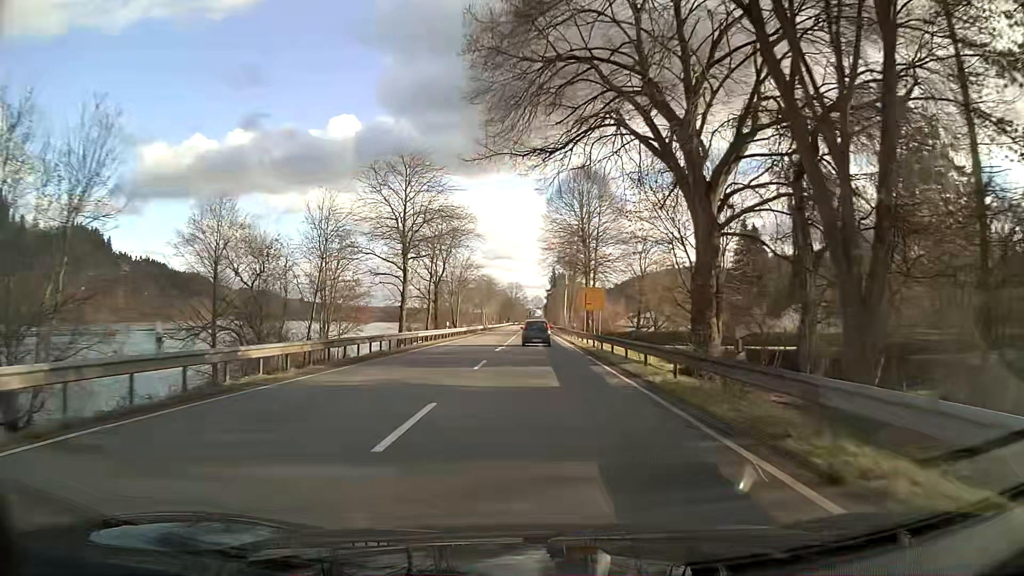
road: primary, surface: asphalt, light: Day
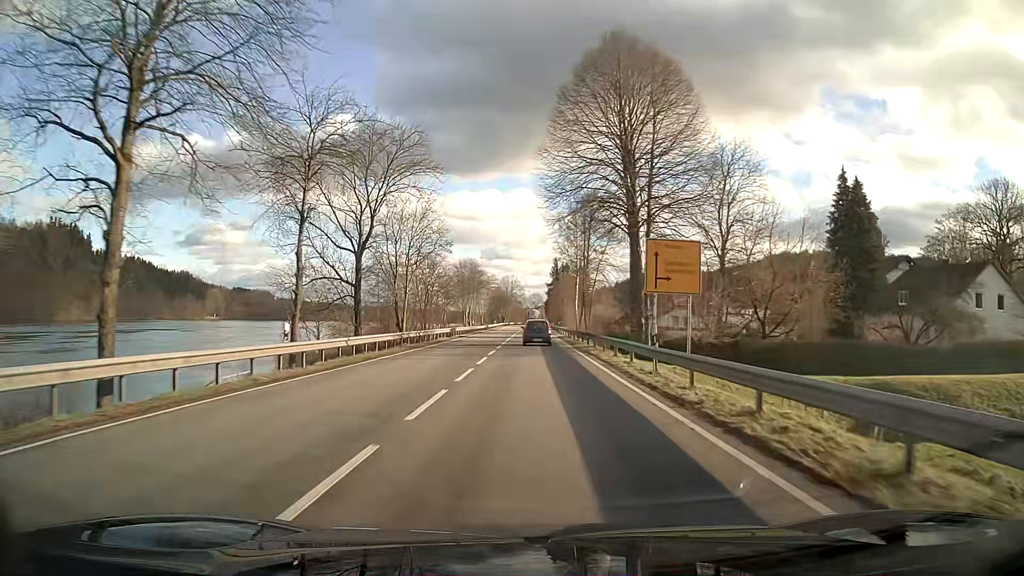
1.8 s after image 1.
(0.0, +34.5) m; 0°
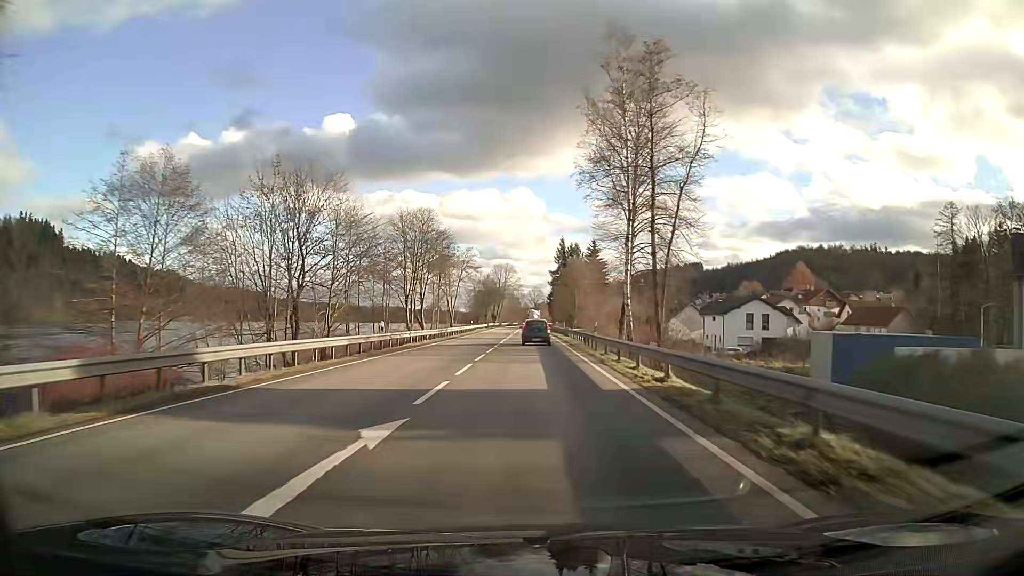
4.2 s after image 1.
(+0.1, +46.6) m; 0°
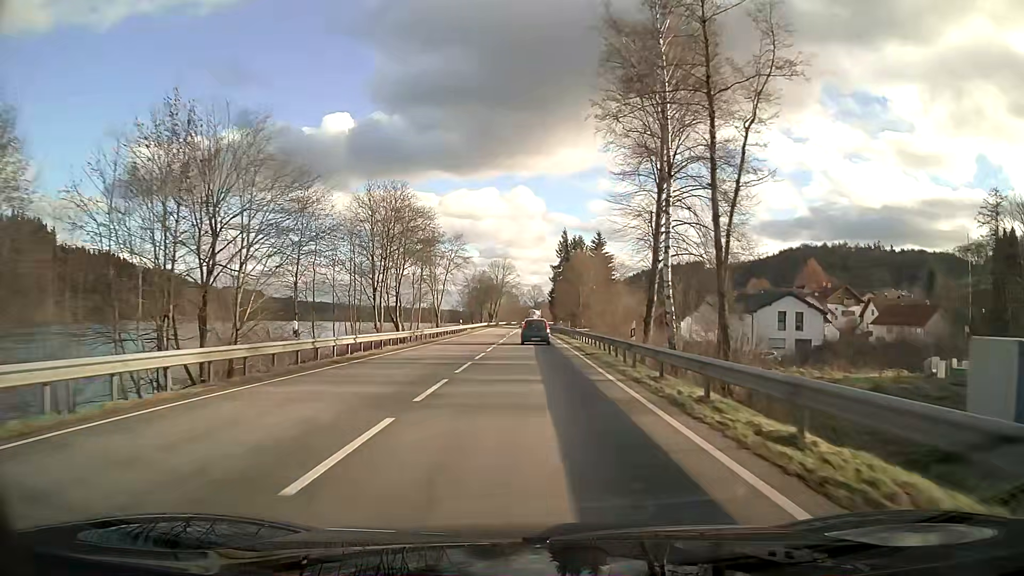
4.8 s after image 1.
(0.0, +11.7) m; 0°
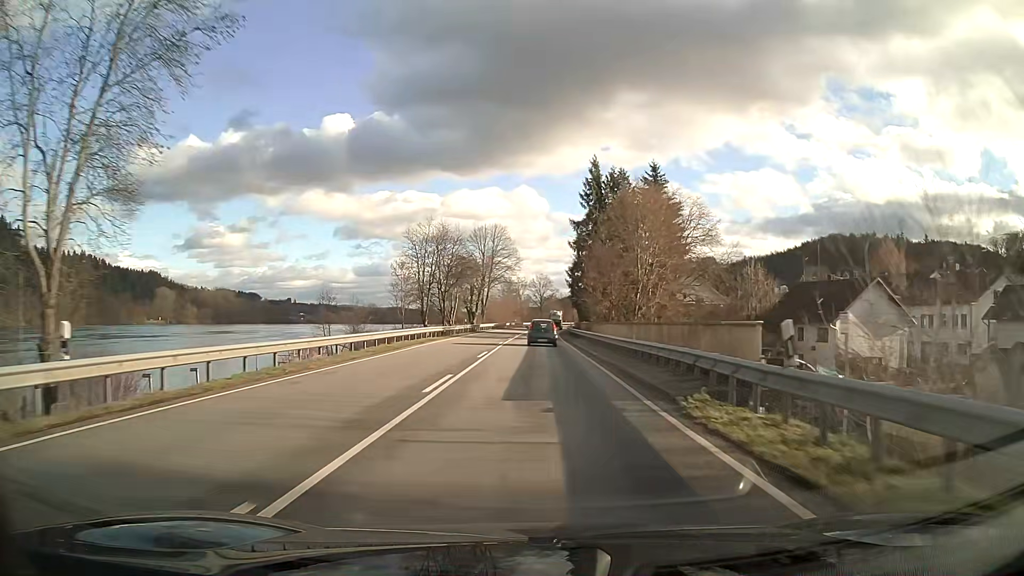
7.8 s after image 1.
(-0.2, +58.8) m; 0°
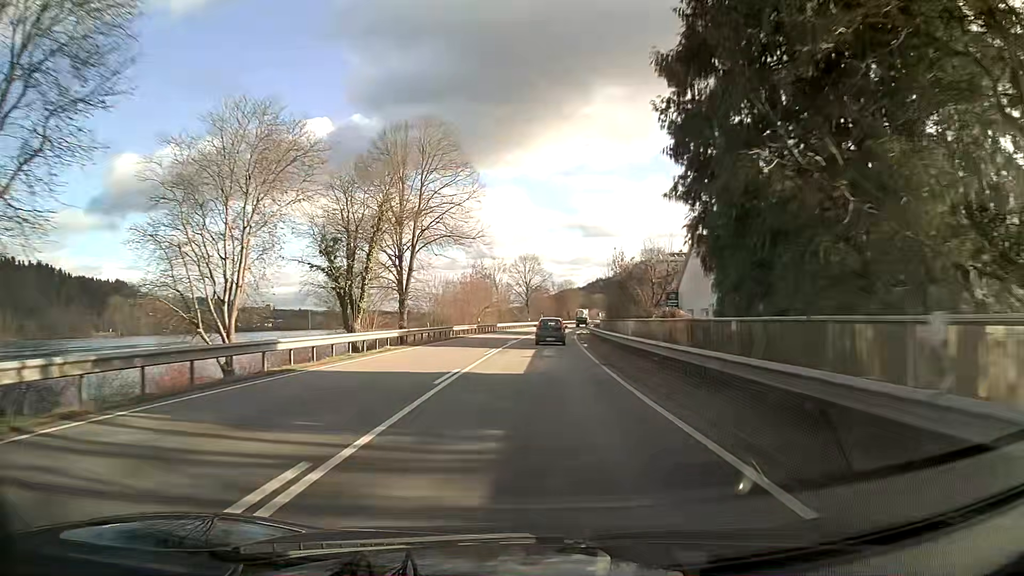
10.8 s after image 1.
(+0.5, +58.8) m; +1°
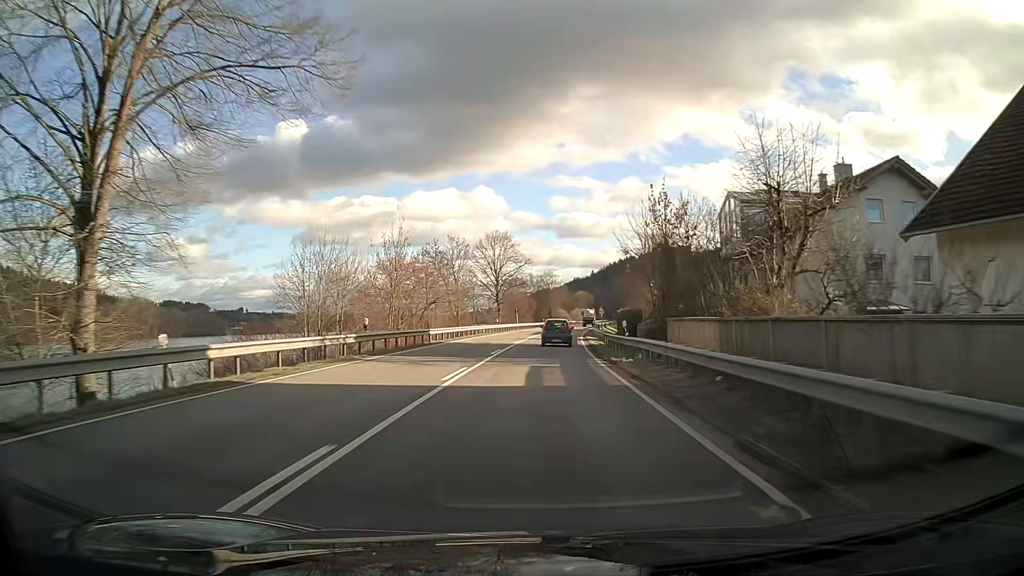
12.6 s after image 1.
(+0.7, +35.2) m; +2°
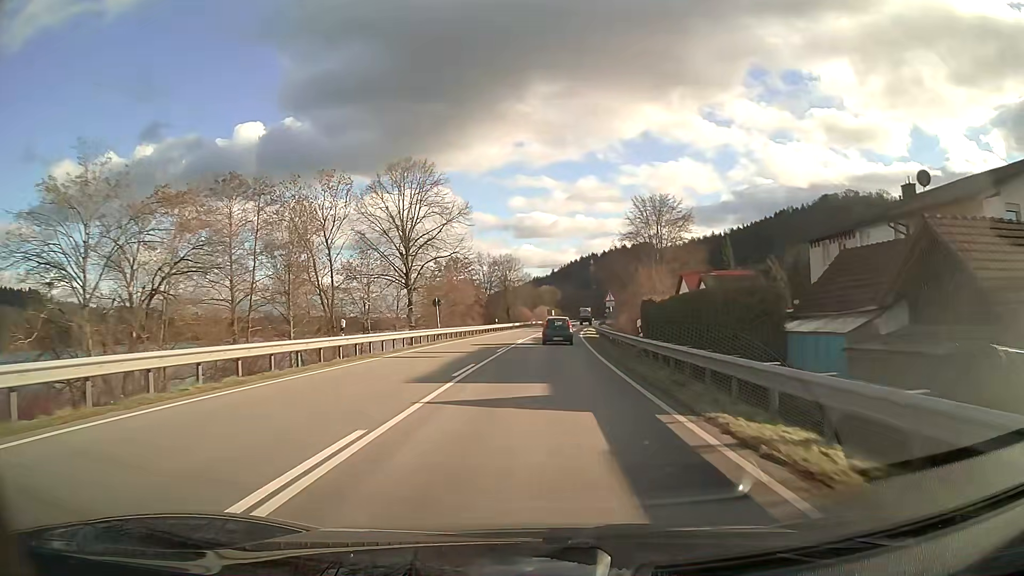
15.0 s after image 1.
(+1.3, +46.7) m; +3°
